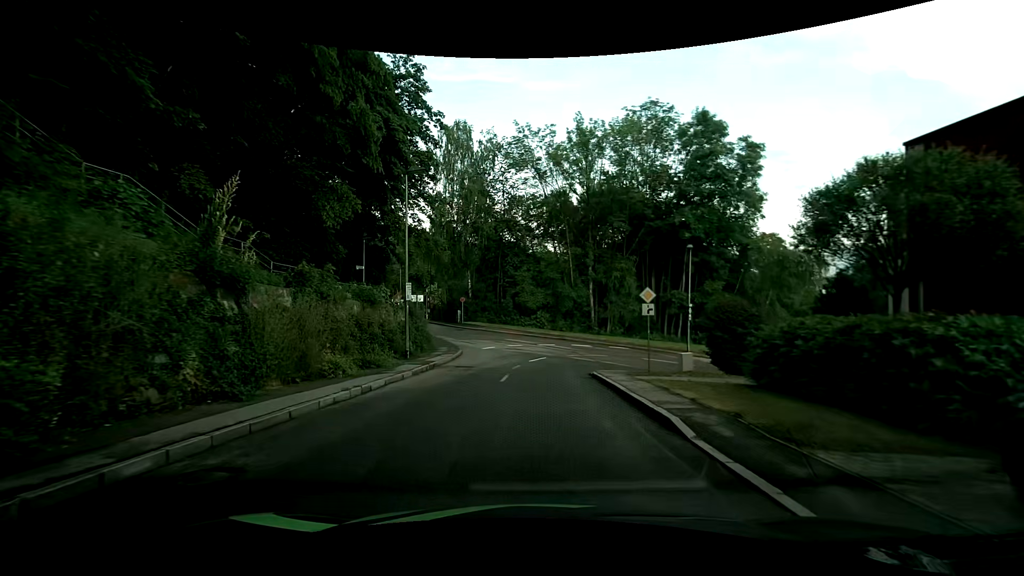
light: Day
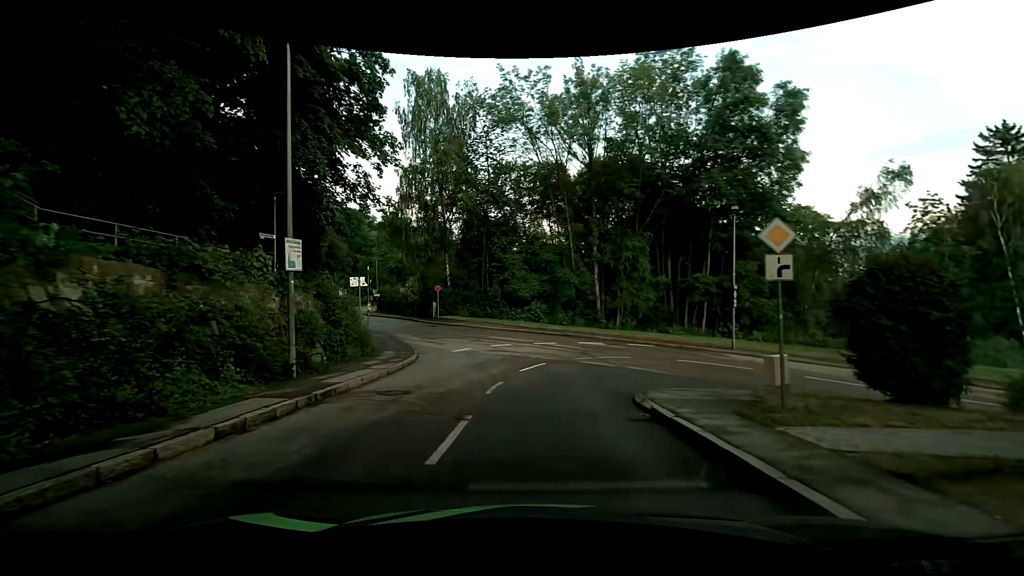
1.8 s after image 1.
(+0.1, +9.6) m; +1°
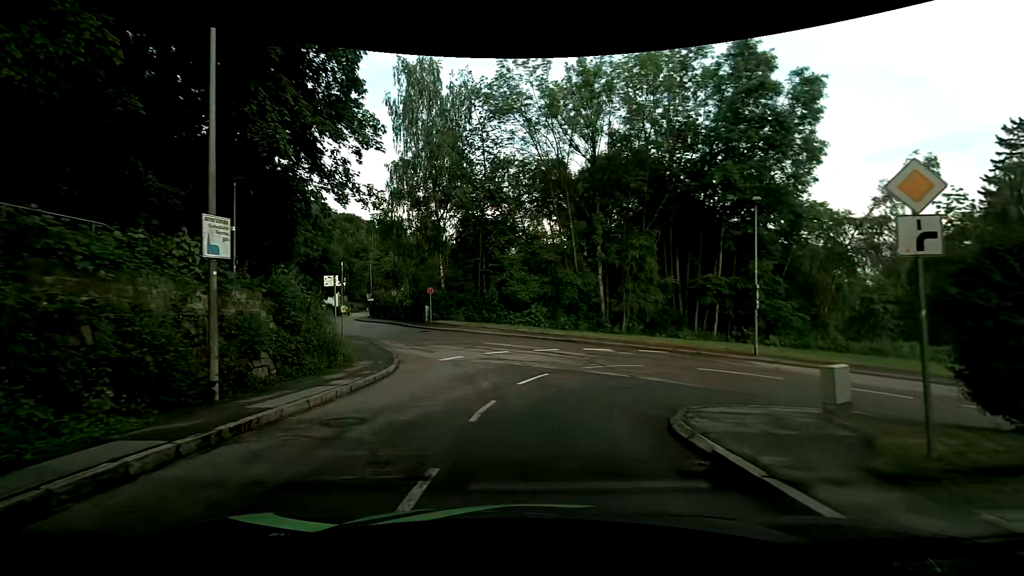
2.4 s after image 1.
(0.0, +2.8) m; 0°
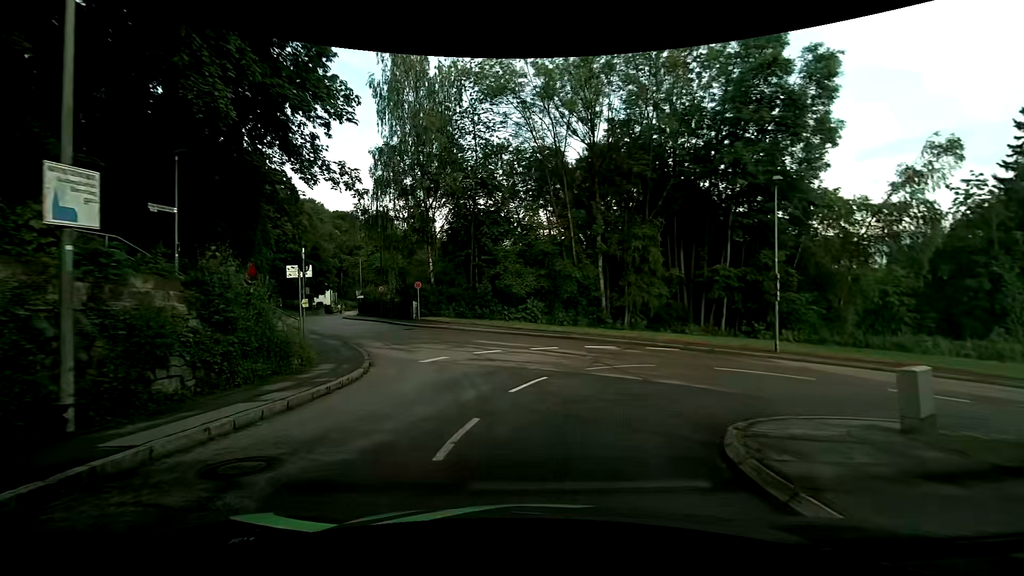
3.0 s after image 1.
(0.0, +2.6) m; 0°
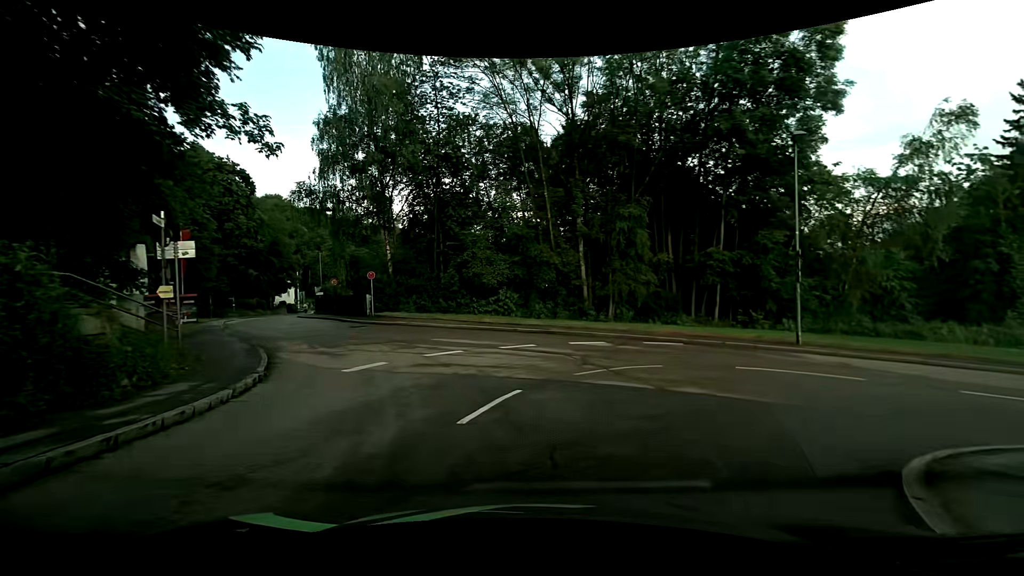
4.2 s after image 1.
(+0.1, +4.4) m; +5°
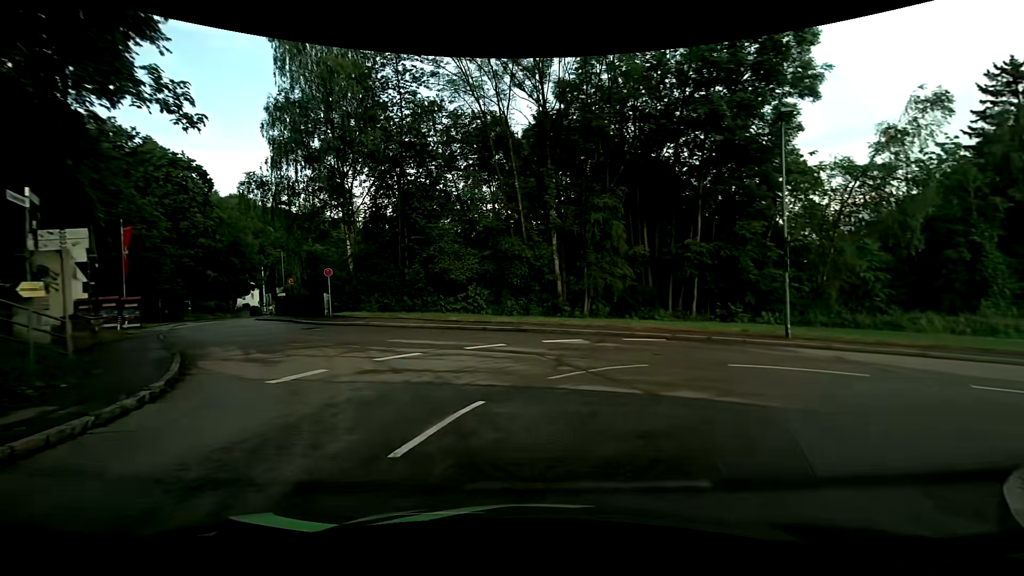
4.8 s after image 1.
(0.0, +1.8) m; +2°
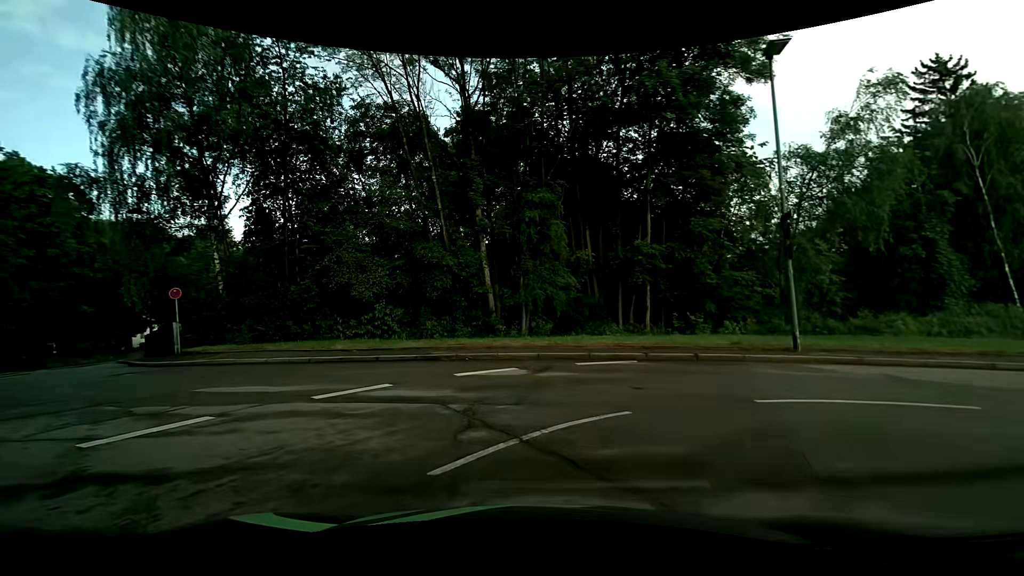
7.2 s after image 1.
(+0.5, +5.8) m; +7°
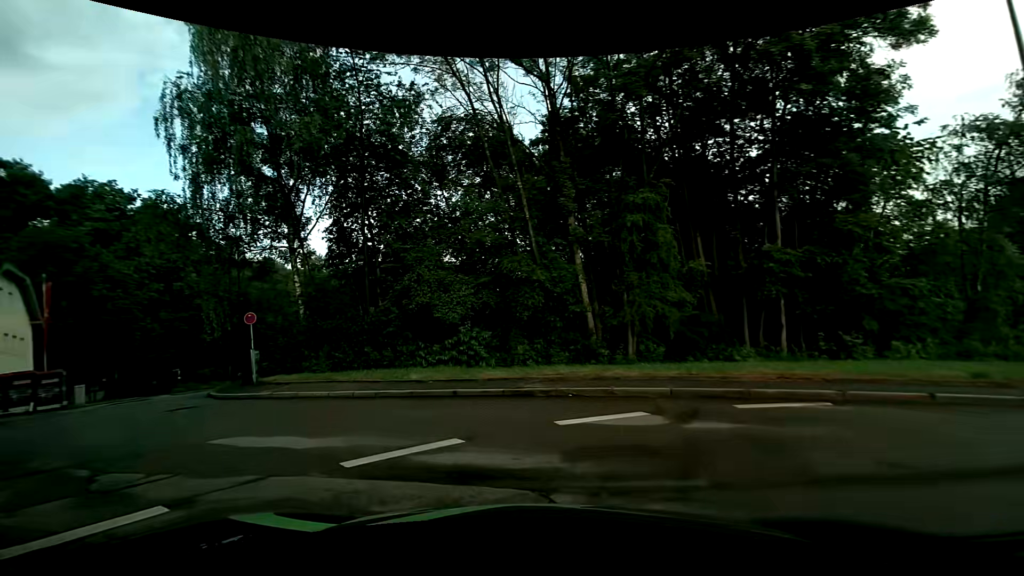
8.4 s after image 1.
(-0.3, +3.5) m; -11°
(-4, +9) (-11, +16) (-17, +24) (-22, +33) (-27, +42) (-30, +51) (-34, +60) (-37, +70) (-40, +79) (-43, +89) m
